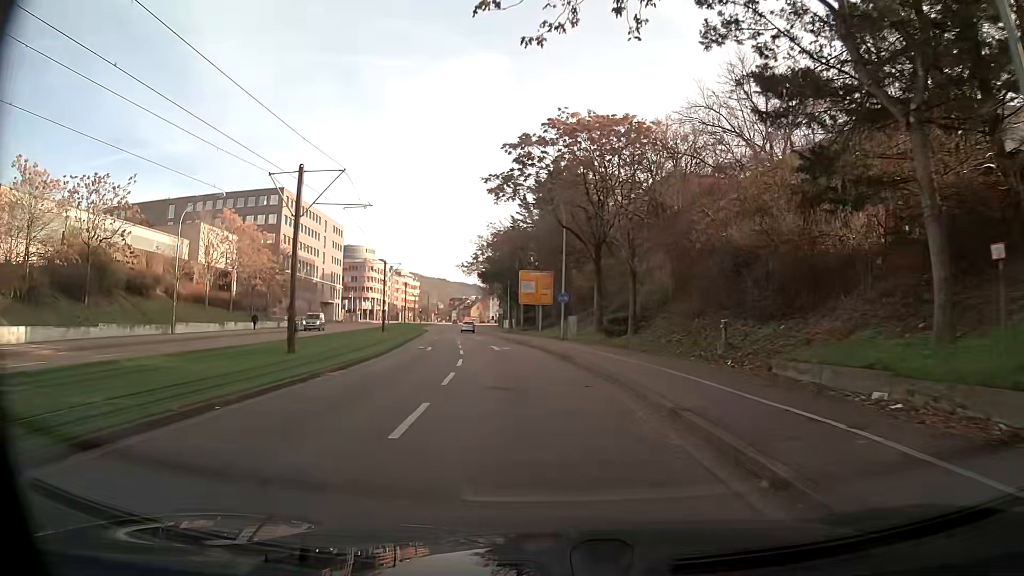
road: primary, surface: asphalt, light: Day
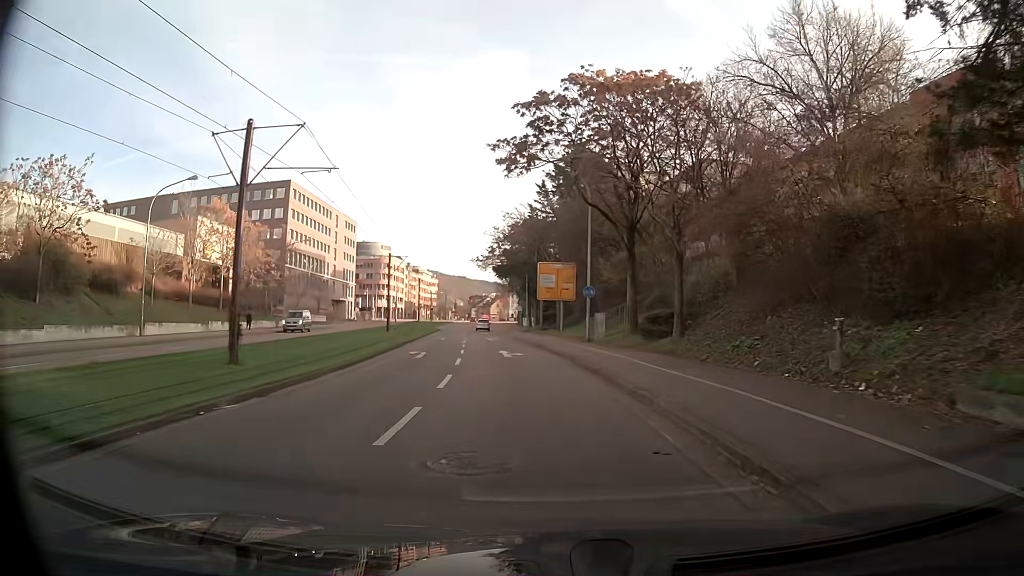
(-0.1, +6.5) m; -2°
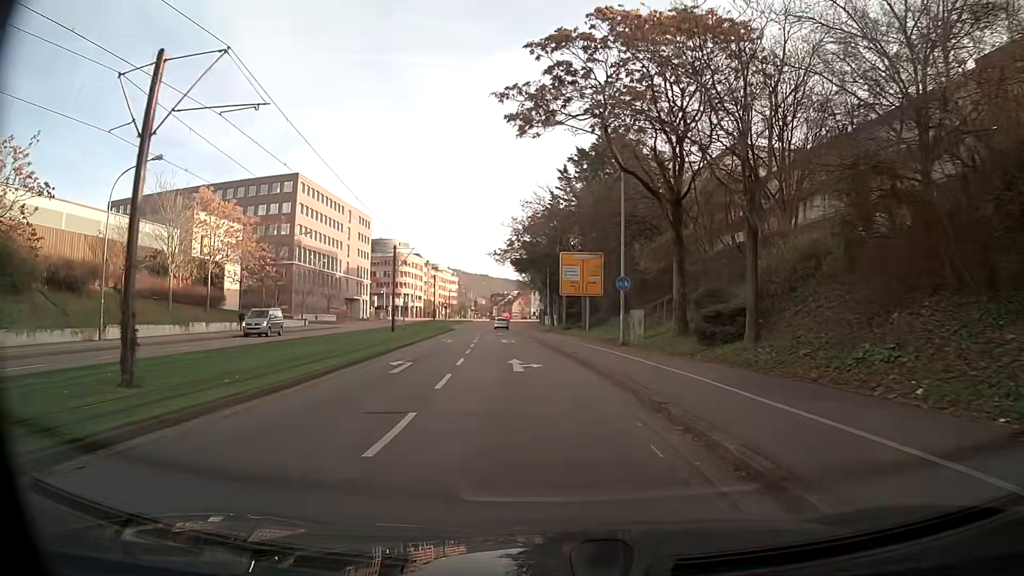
(-0.1, +6.5) m; -2°
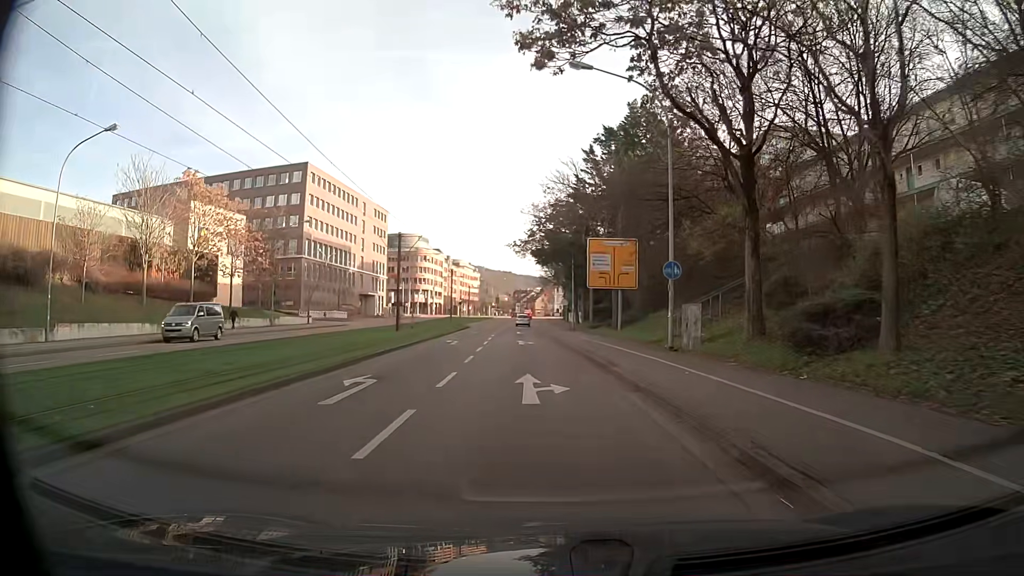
(-0.1, +6.5) m; -2°
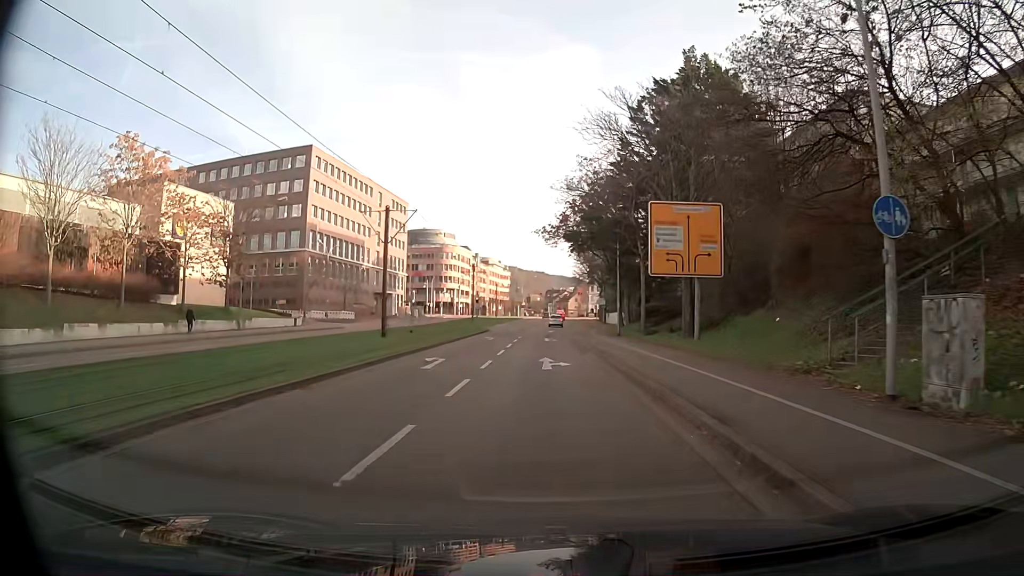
(-0.3, +13.0) m; -2°
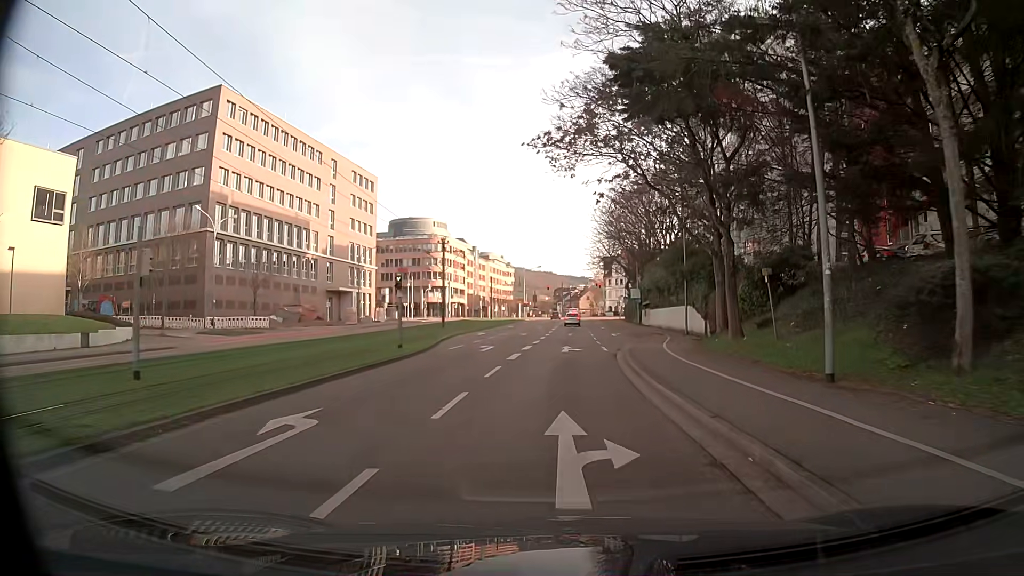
(-0.3, +32.4) m; 0°
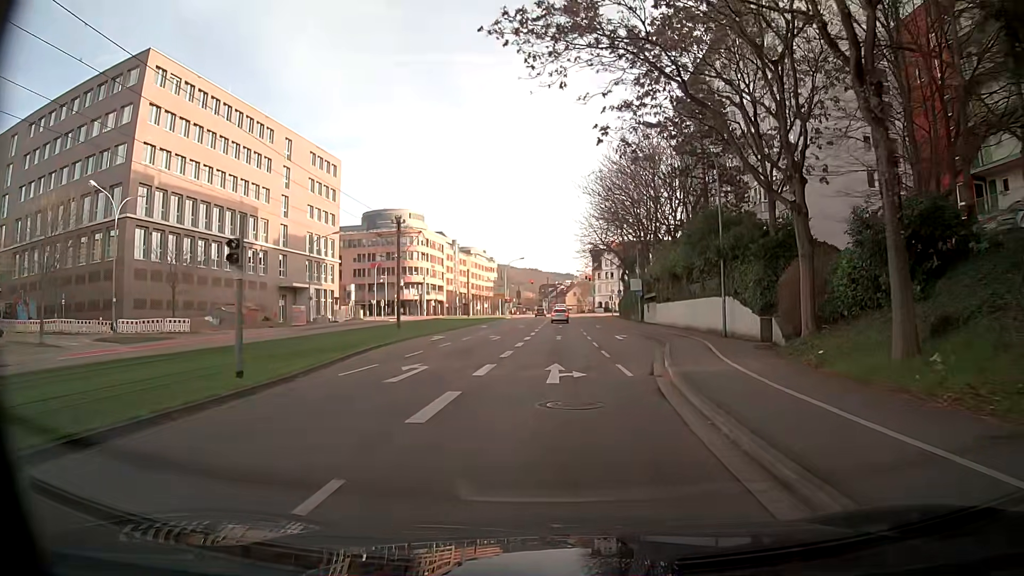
(+0.1, +12.6) m; +1°
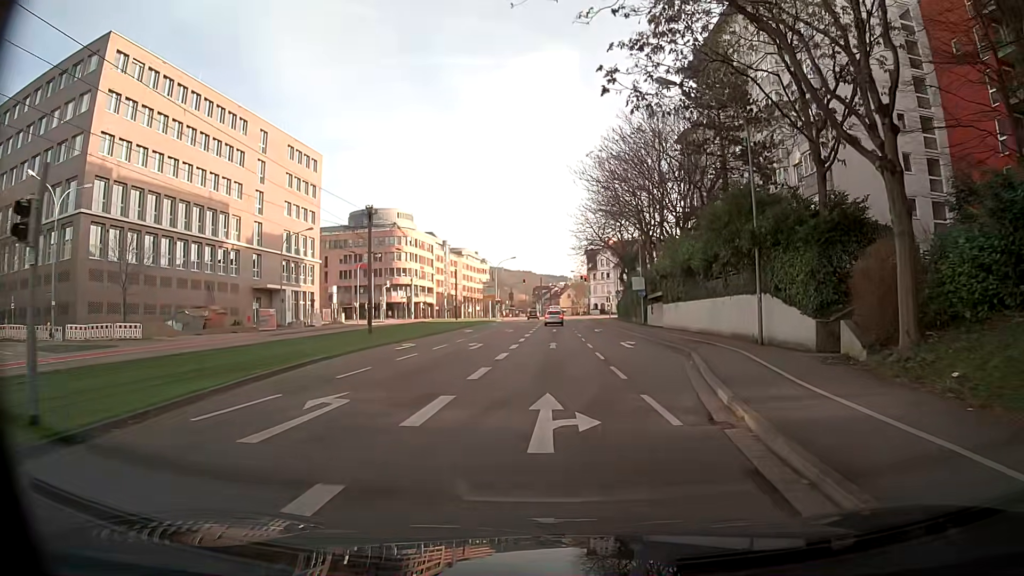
(0.0, +6.1) m; +1°
(0, +10) (0, +20) (0, +30) (0, +40) (0, +50) (0, +60) (-1, +70) (-1, +80) (-1, +90) (-1, +100) m
